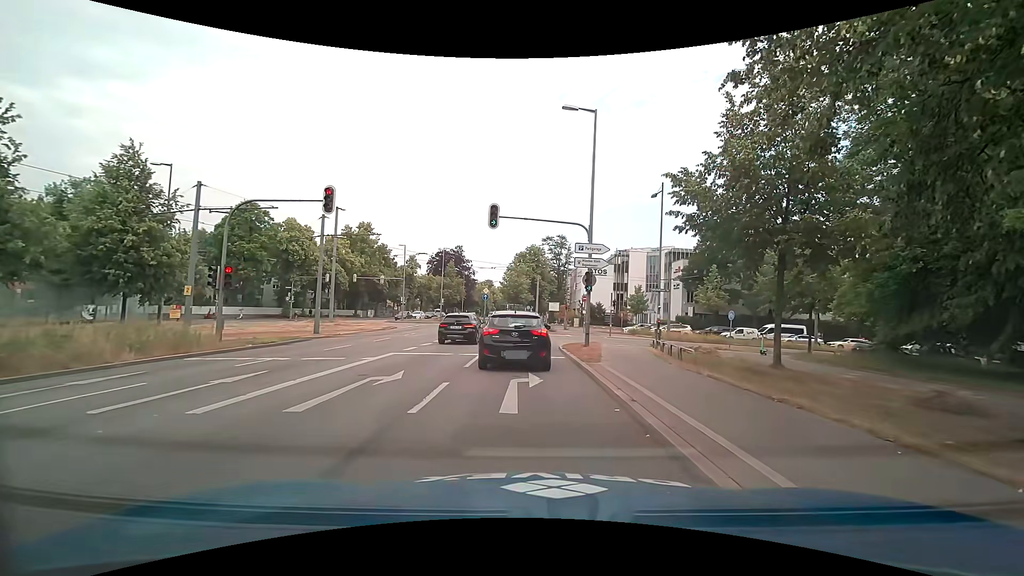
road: primary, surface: asphalt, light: Day
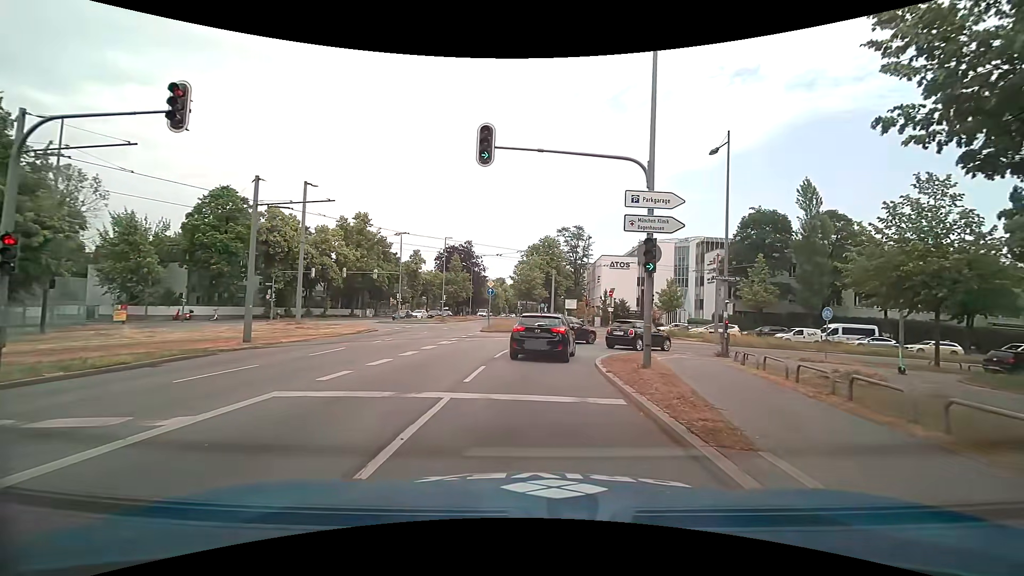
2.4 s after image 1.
(-0.3, +9.1) m; -2°
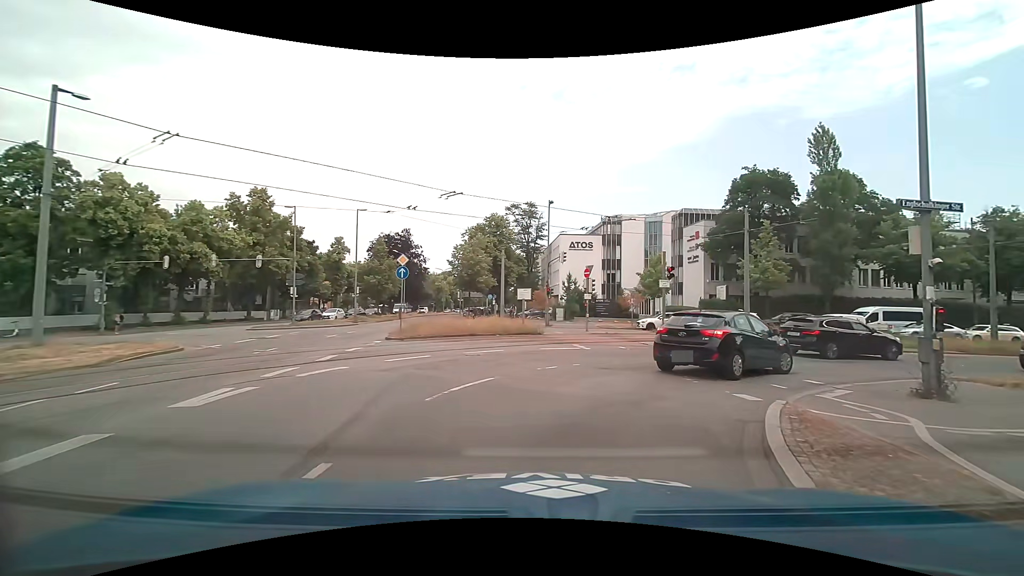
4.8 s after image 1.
(+0.2, +14.6) m; +4°
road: secondary
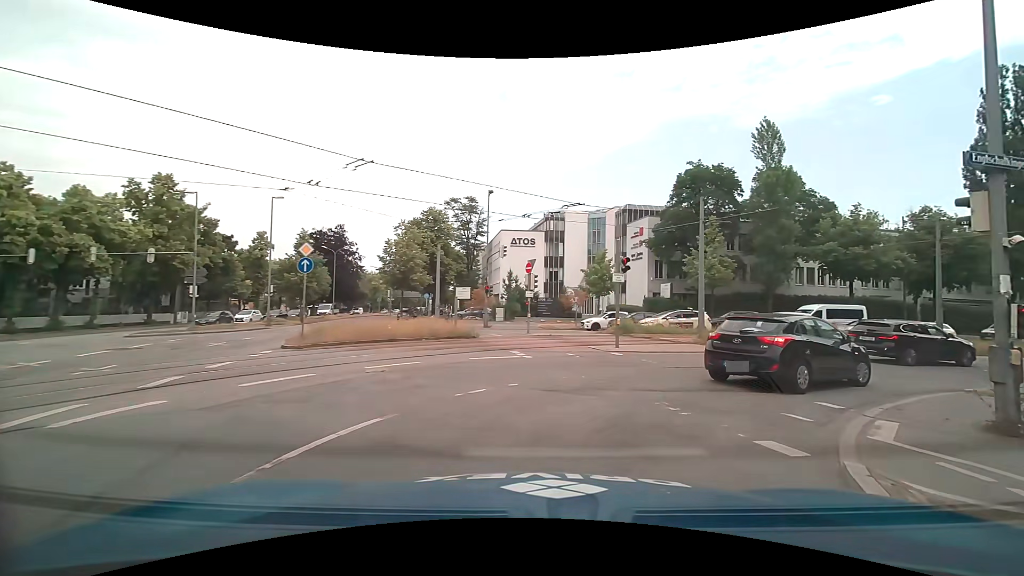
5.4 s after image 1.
(+0.2, +3.5) m; +6°
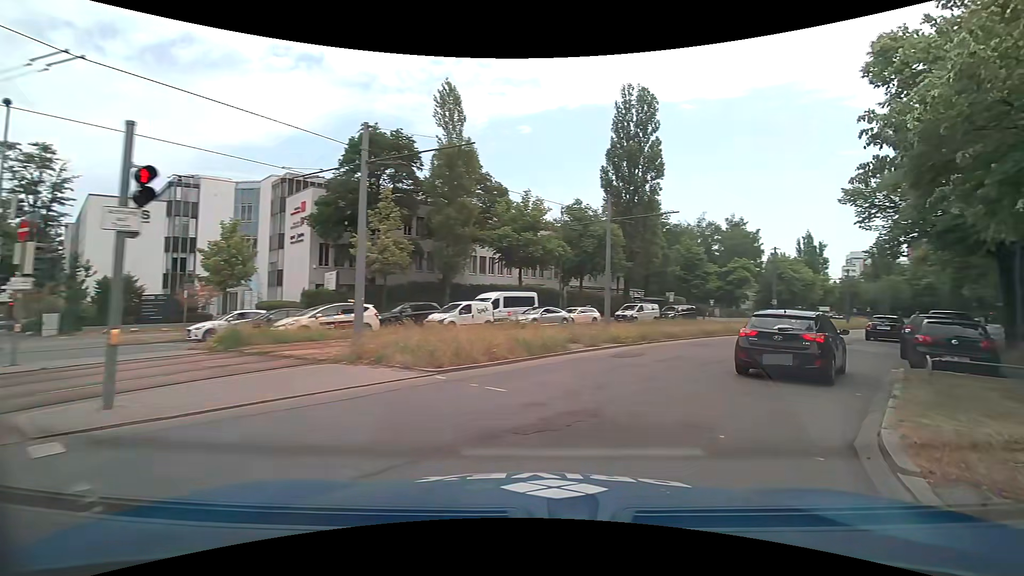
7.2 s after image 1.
(+2.7, +9.7) m; +35°
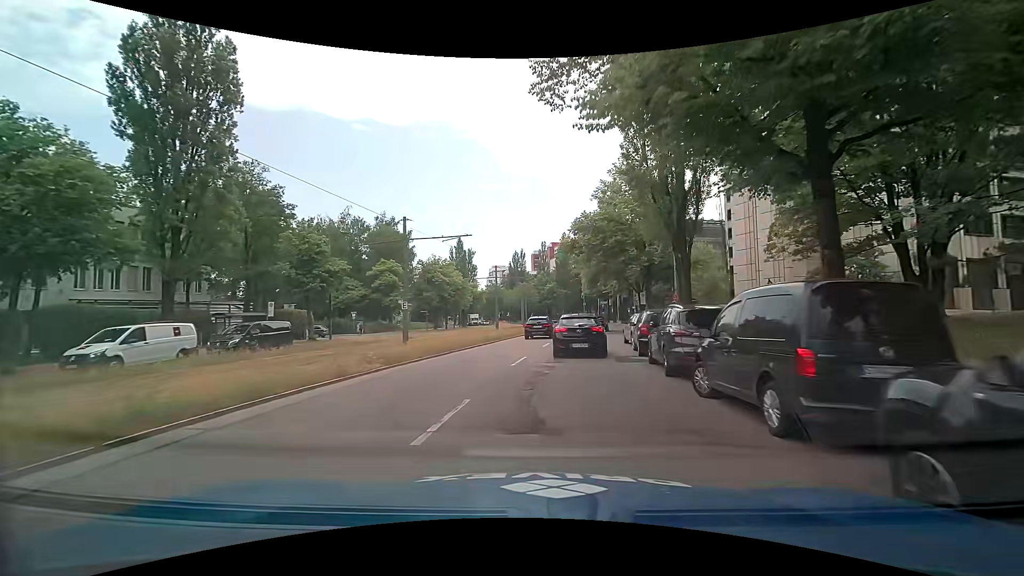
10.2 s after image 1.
(+10.1, +19.8) m; +39°
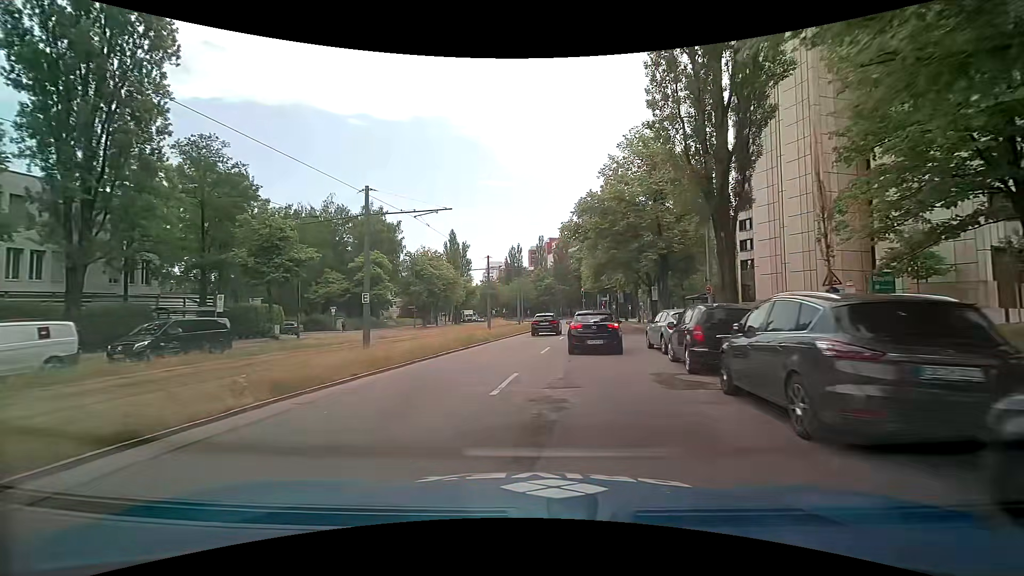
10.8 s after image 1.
(-0.1, +5.9) m; -1°
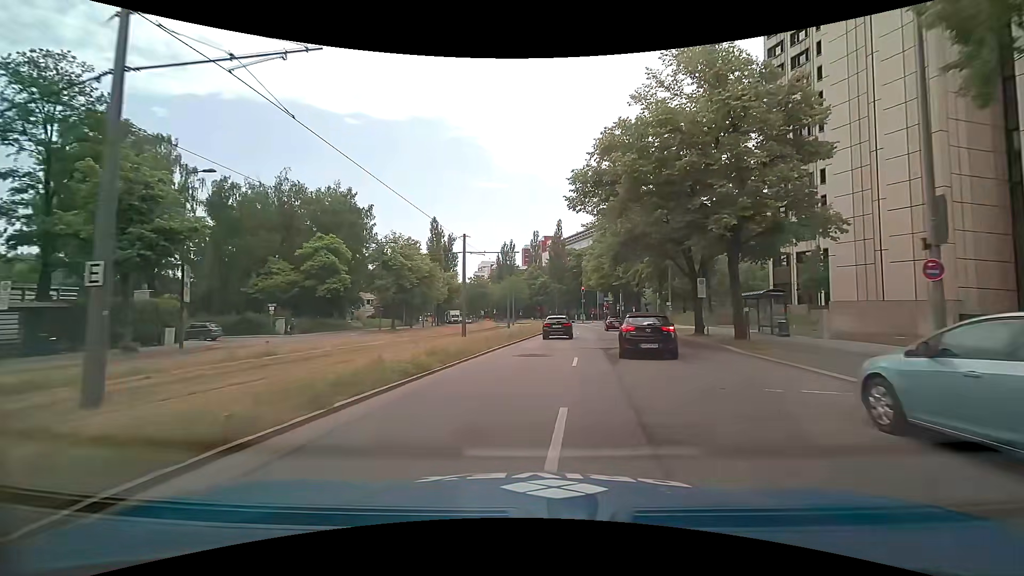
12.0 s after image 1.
(+0.1, +13.2) m; +1°
